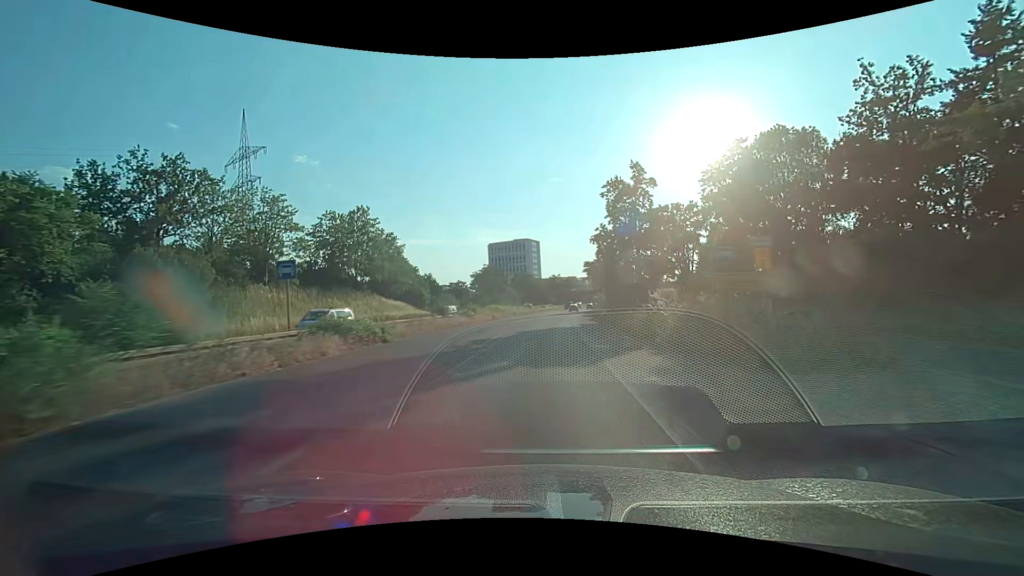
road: trunk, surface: asphalt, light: Day
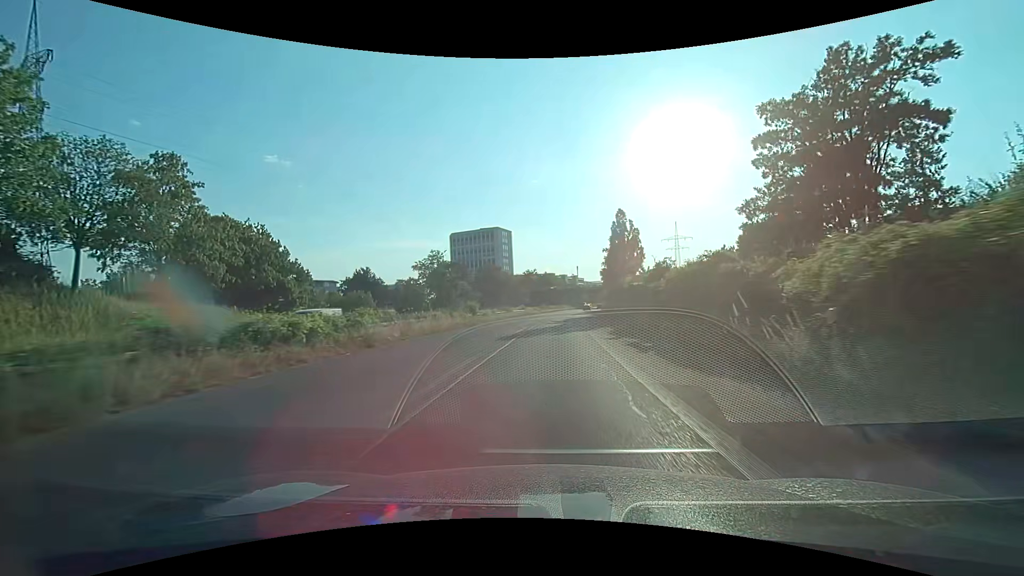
(+1.1, +47.1) m; +3°
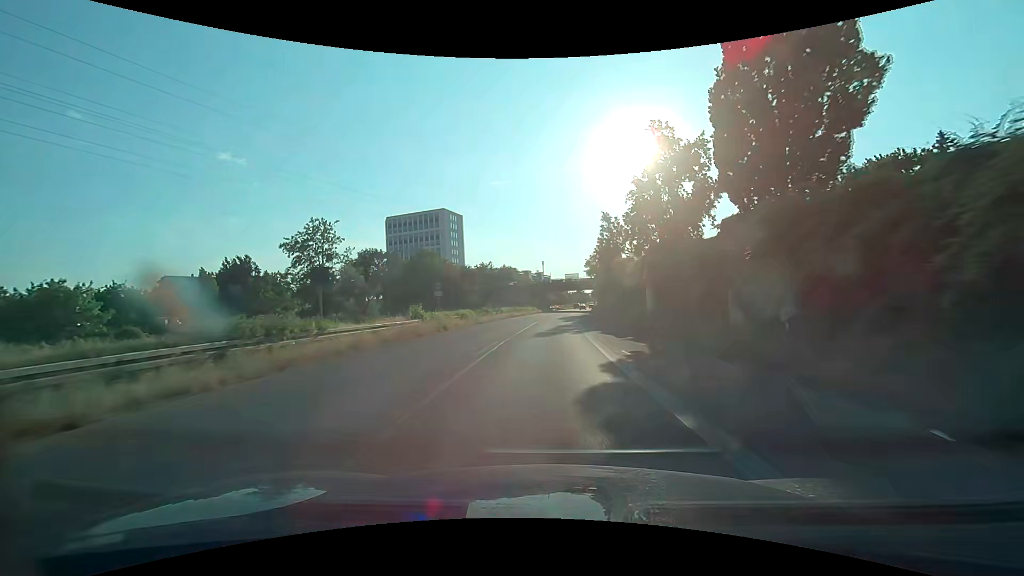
(+1.8, +46.1) m; +5°
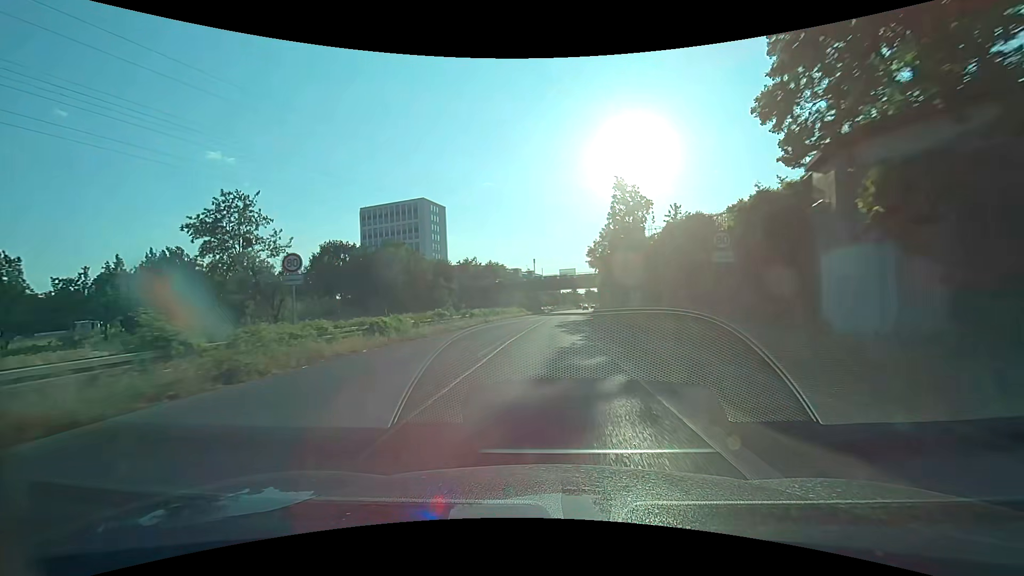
(+0.1, +18.4) m; +1°
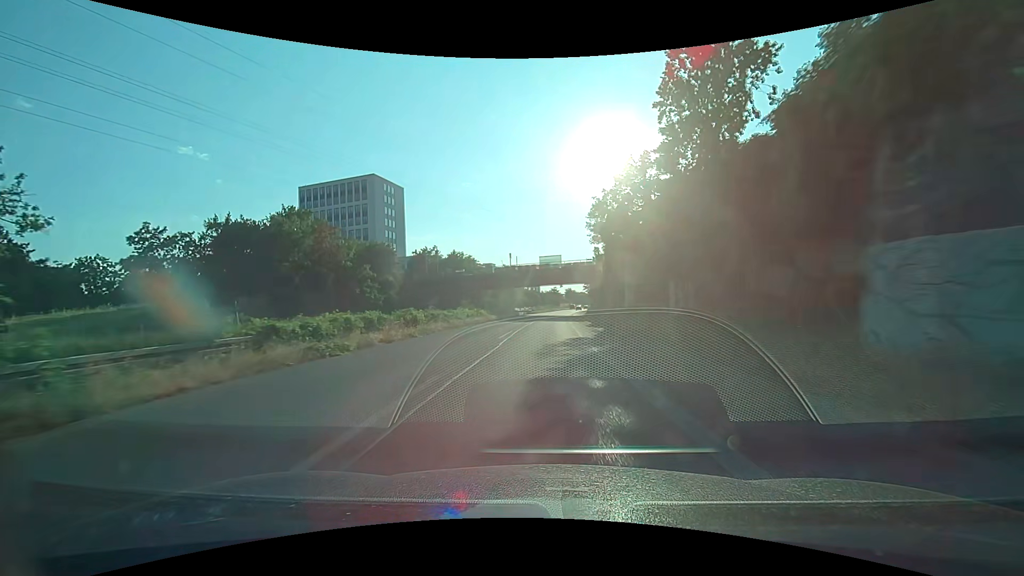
(+0.7, +27.9) m; +3°
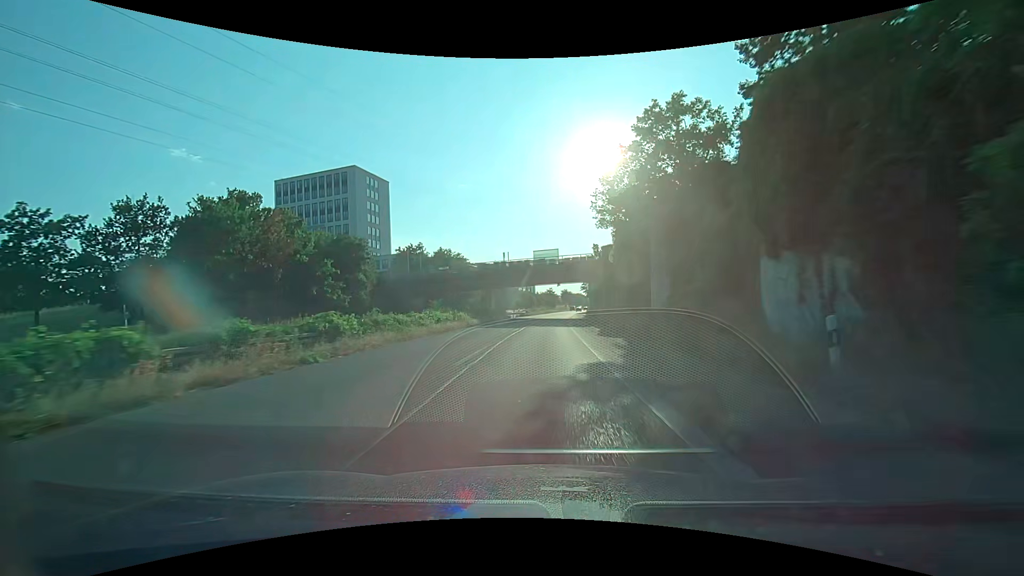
(0.0, +9.7) m; 0°
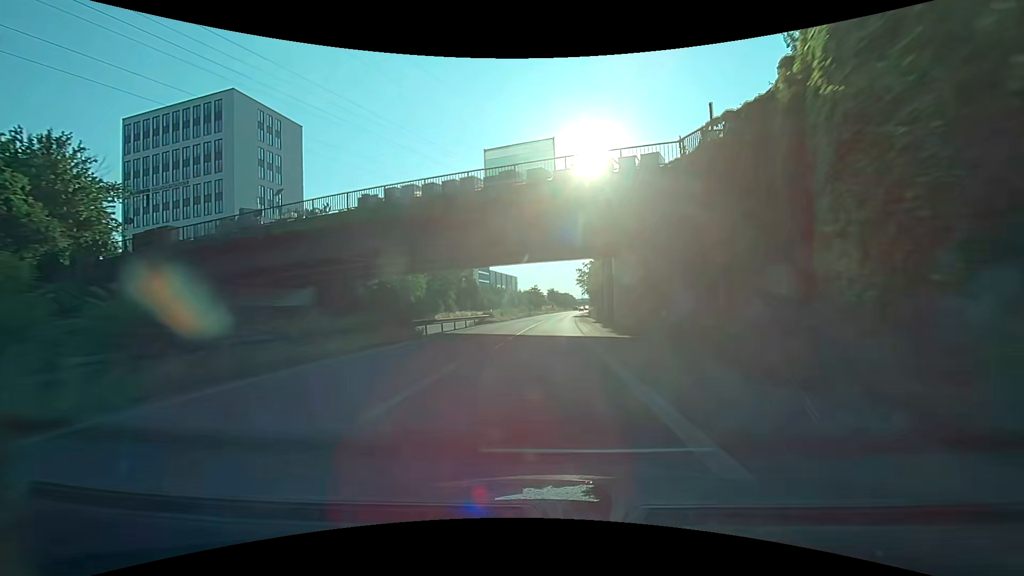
(+0.7, +42.2) m; +2°
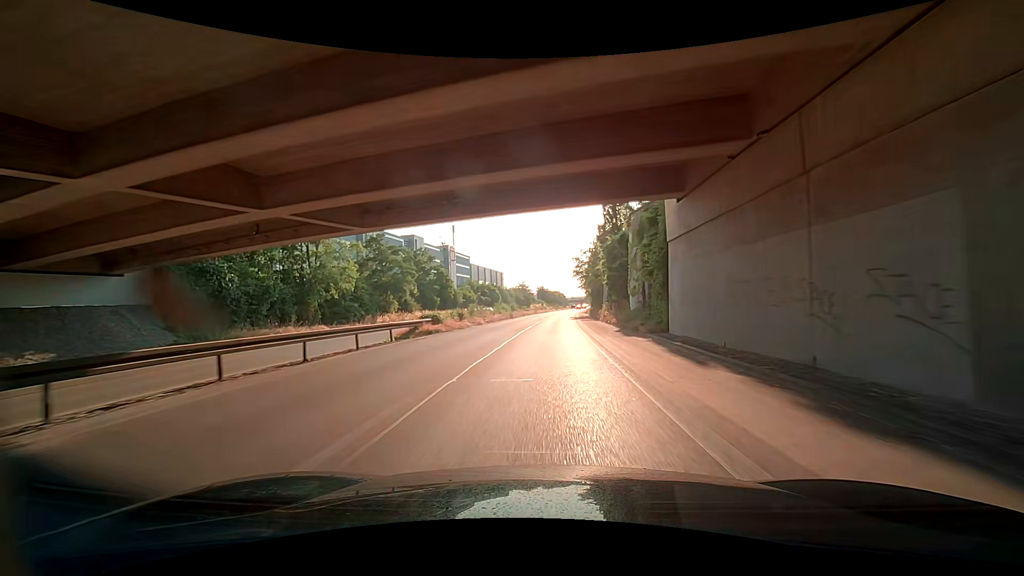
(+0.2, +22.8) m; +1°
(0, +10) (0, +20) (0, +30) (+1, +40) (+1, +50) (+2, +60) (+2, +70) (+3, +80) (+4, +90) (+5, +100) m
